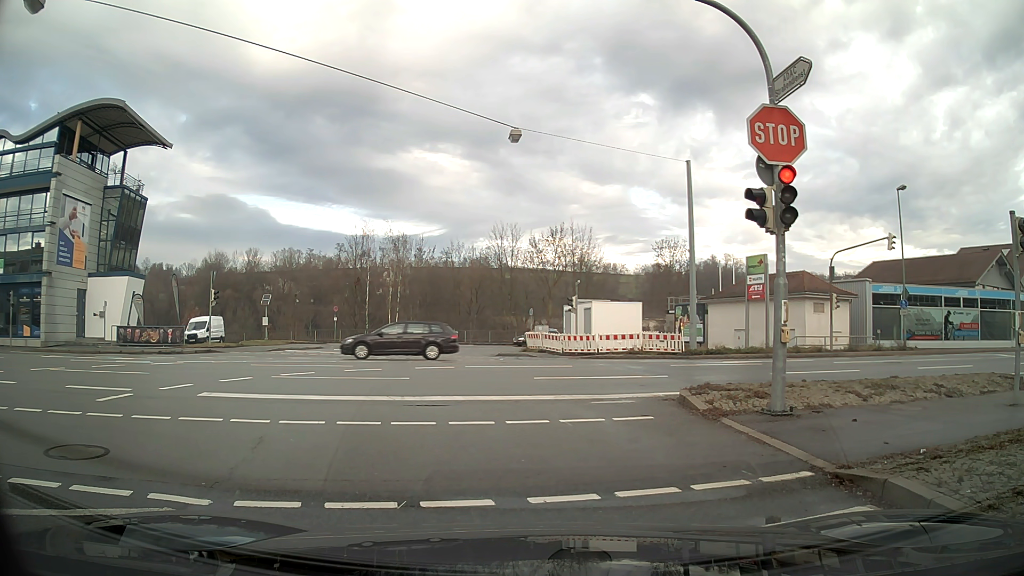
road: tertiary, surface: asphalt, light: Day
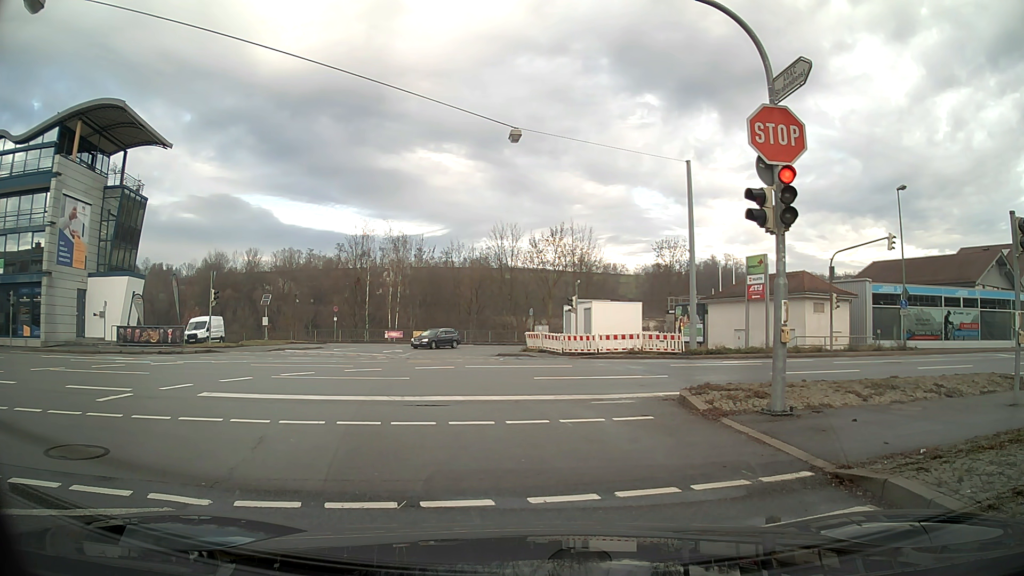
(0.0, 0.0) m; 0°
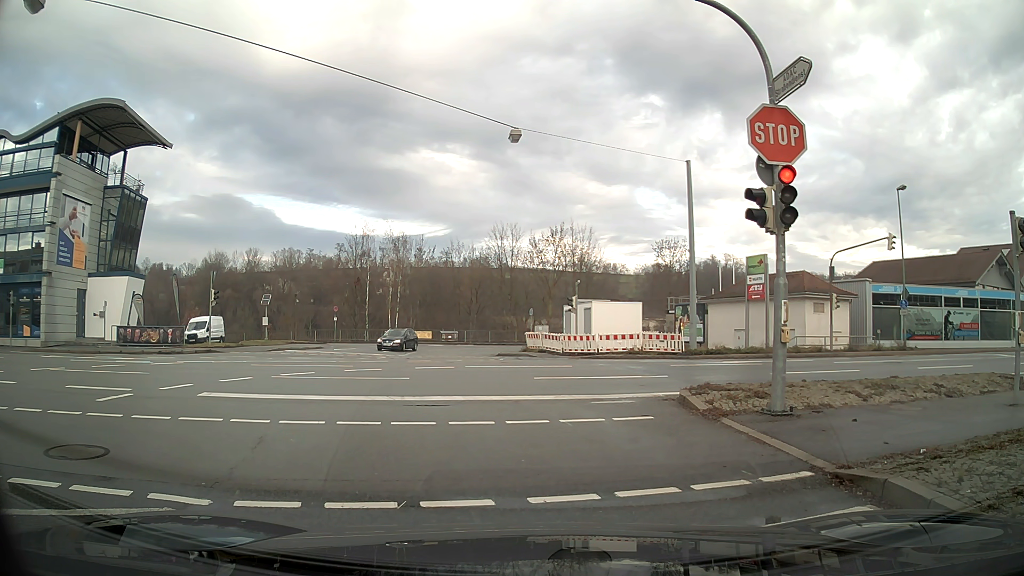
(0.0, 0.0) m; 0°
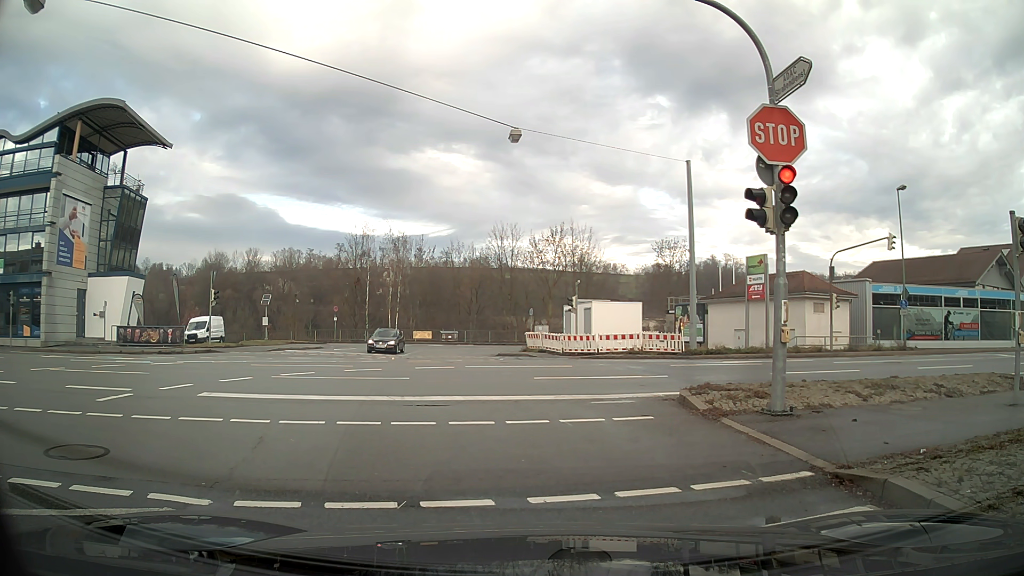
(0.0, 0.0) m; 0°
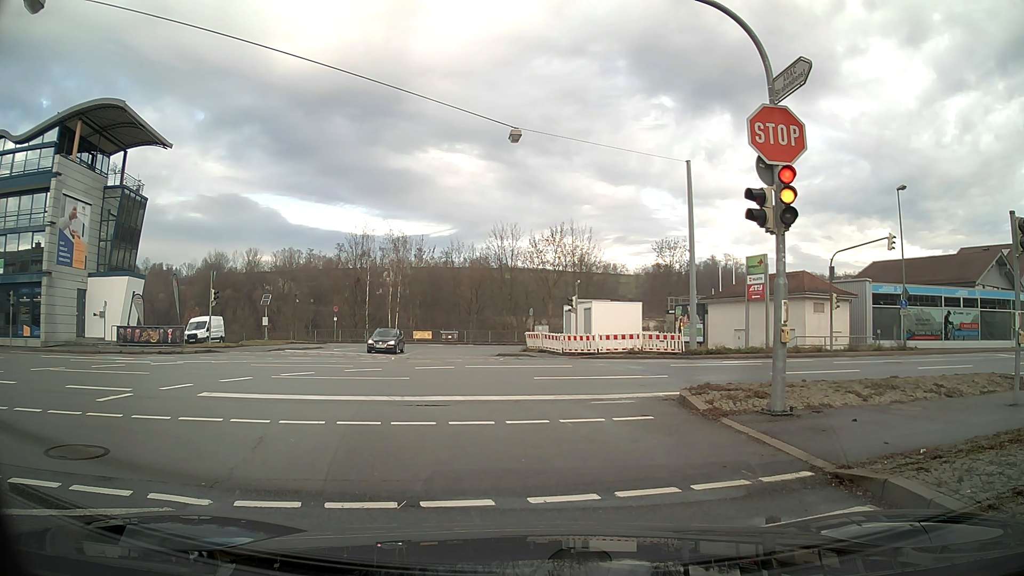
(0.0, 0.0) m; 0°
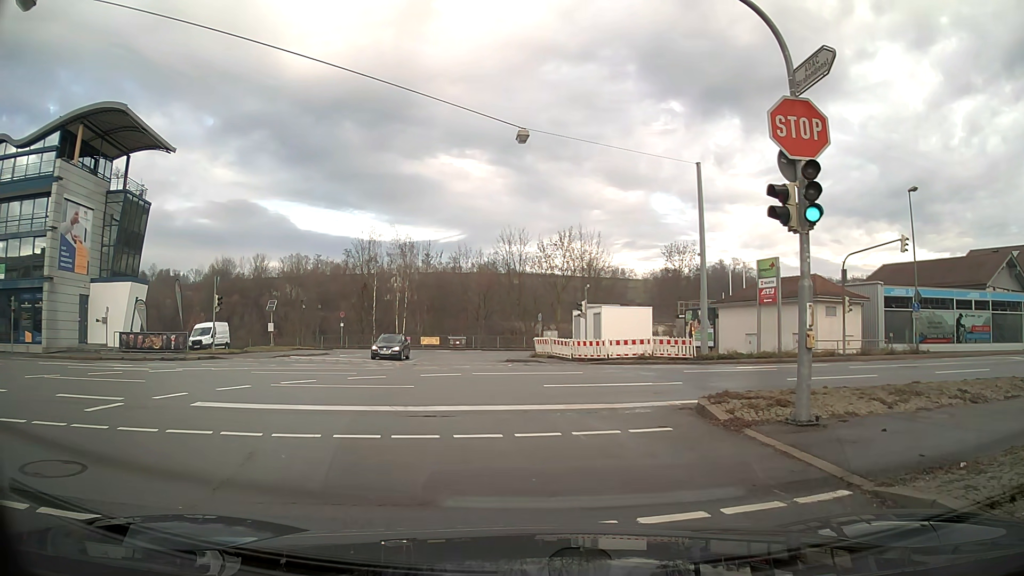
(0.0, +0.6) m; -2°
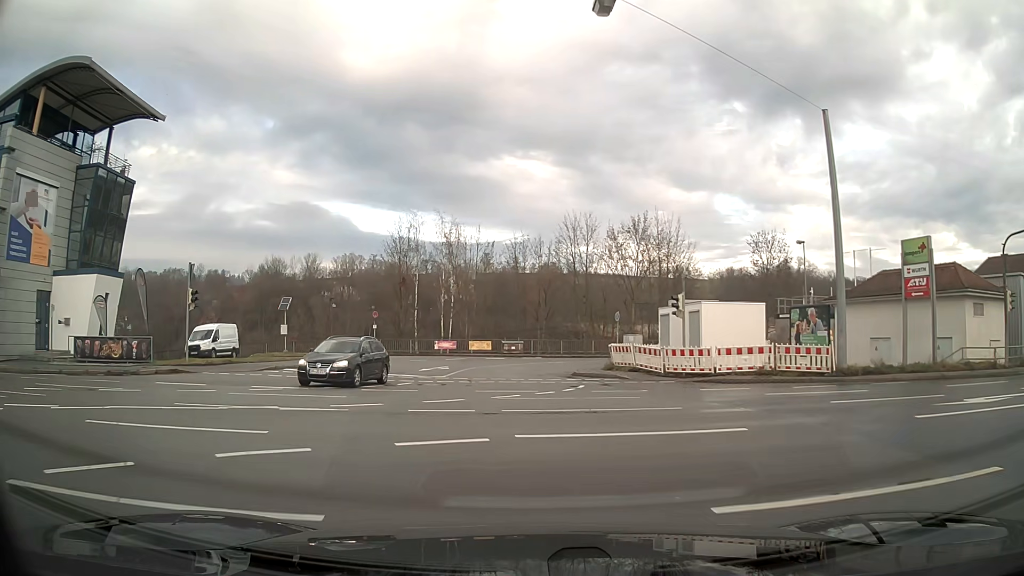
(-0.6, +10.1) m; -6°
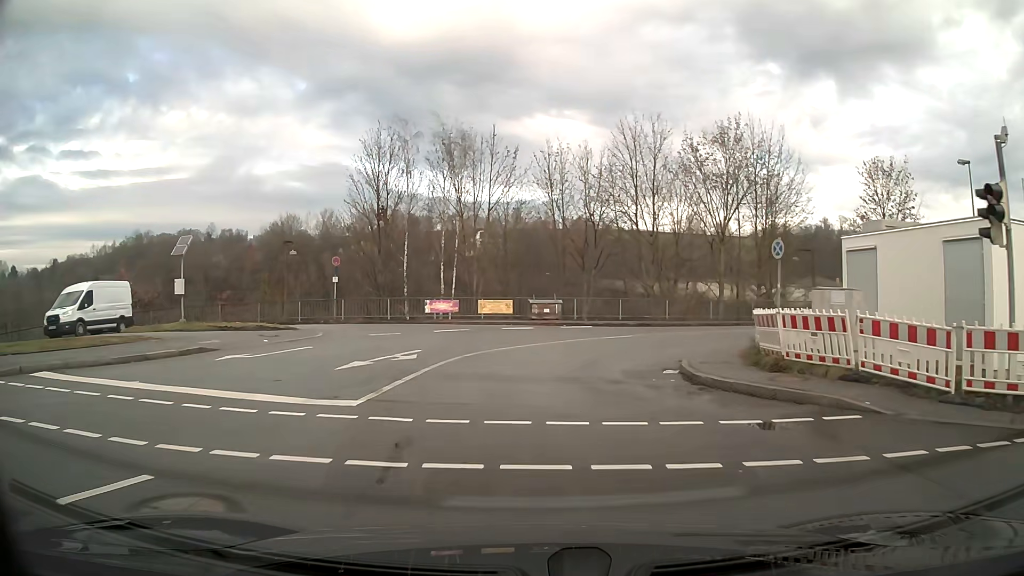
(-0.4, +17.4) m; -2°
(0, +10) (+3, +19) (+11, +26) (+20, +30) (+29, +33) (+39, +35) (+49, +38) (+58, +40) (+68, +42) (+78, +45) m
